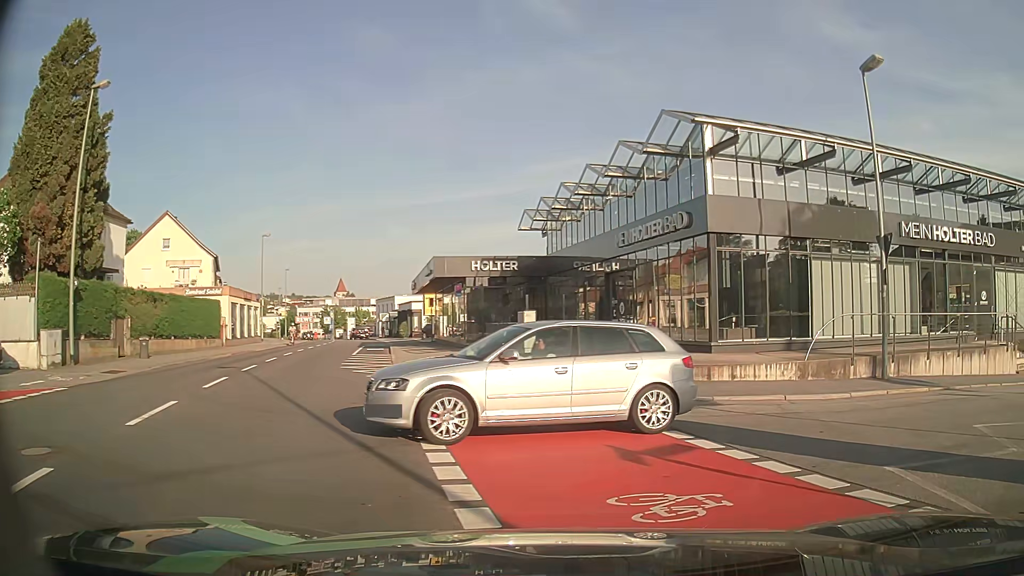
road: tertiary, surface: asphalt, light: Day
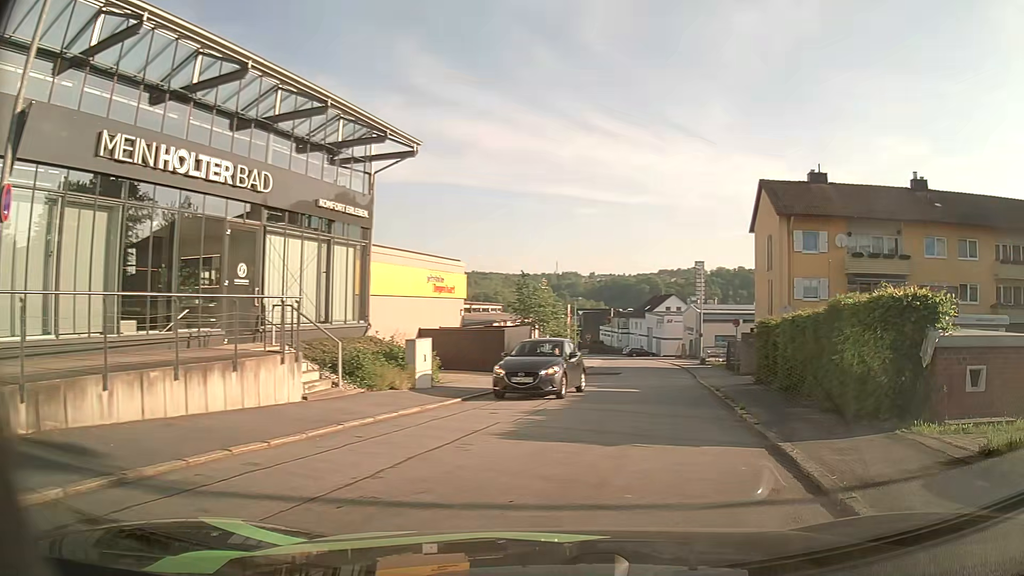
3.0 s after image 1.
(+4.8, +8.7) m; +62°
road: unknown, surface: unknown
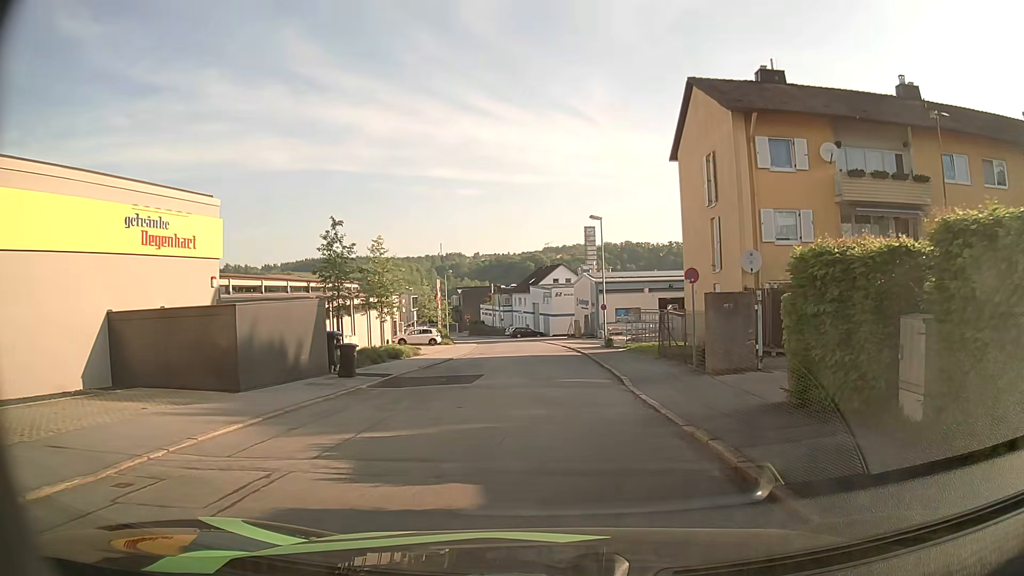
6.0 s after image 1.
(+2.4, +14.9) m; +10°
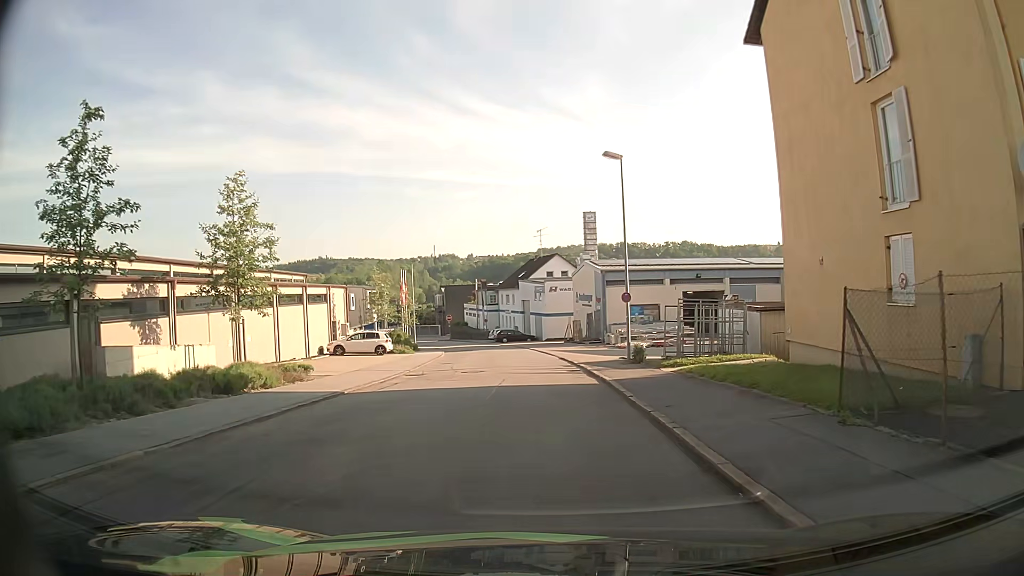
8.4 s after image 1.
(+0.2, +16.1) m; 0°
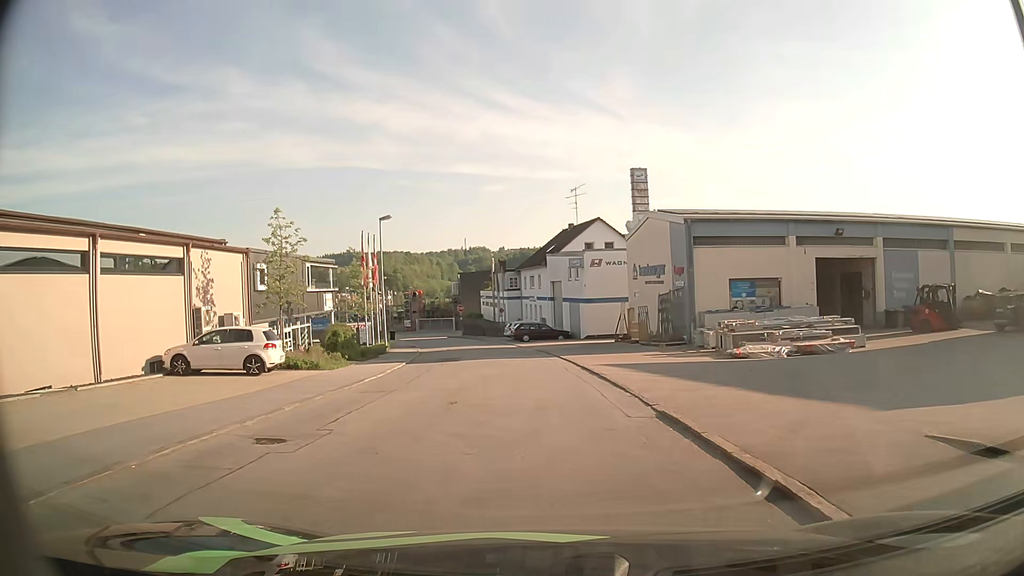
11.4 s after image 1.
(-0.4, +22.3) m; -3°
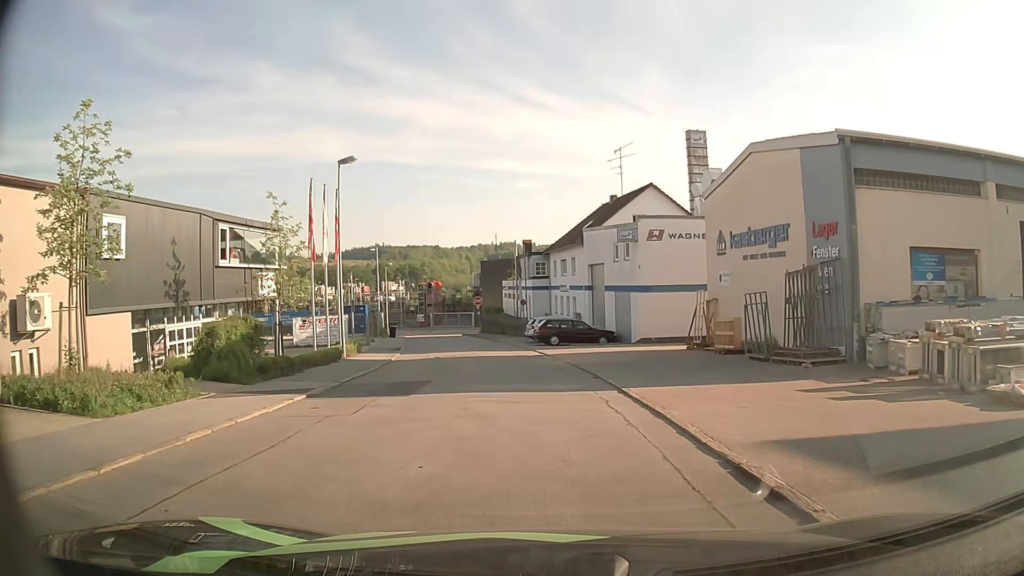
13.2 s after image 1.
(-0.2, +14.0) m; -2°
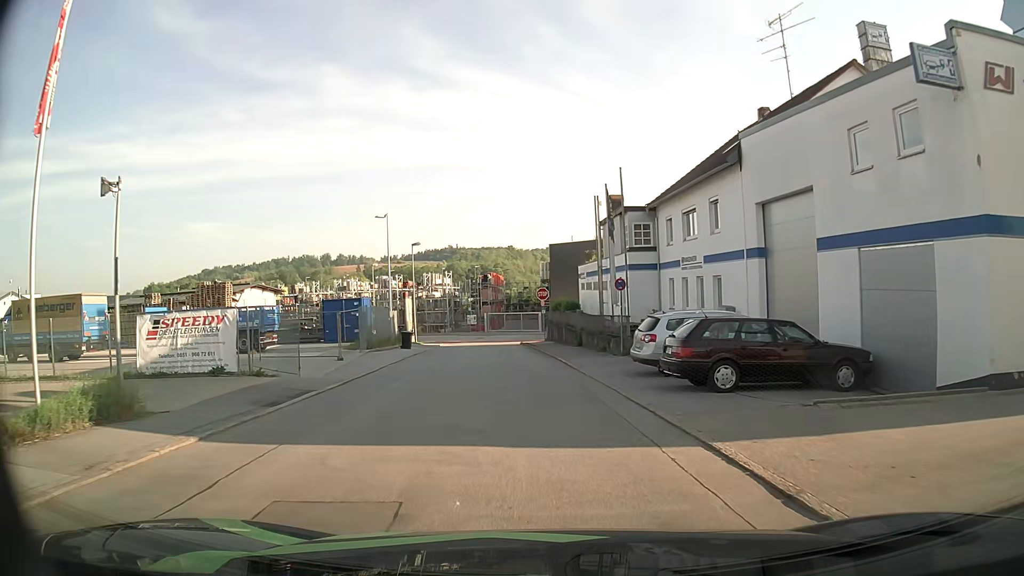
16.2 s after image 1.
(-1.4, +23.1) m; -6°
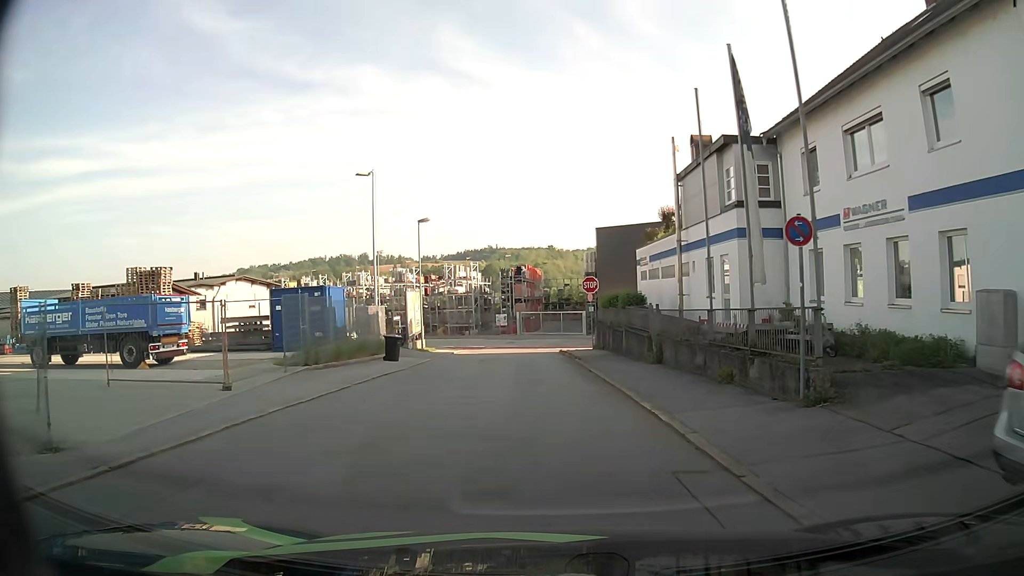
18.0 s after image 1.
(-0.6, +13.2) m; -4°
(0, +10) (-1, +20) (-1, +30) (-1, +40) (+2, +49) (+11, +48) (+20, +44) (+29, +40) (+39, +37) (+49, +34) m
